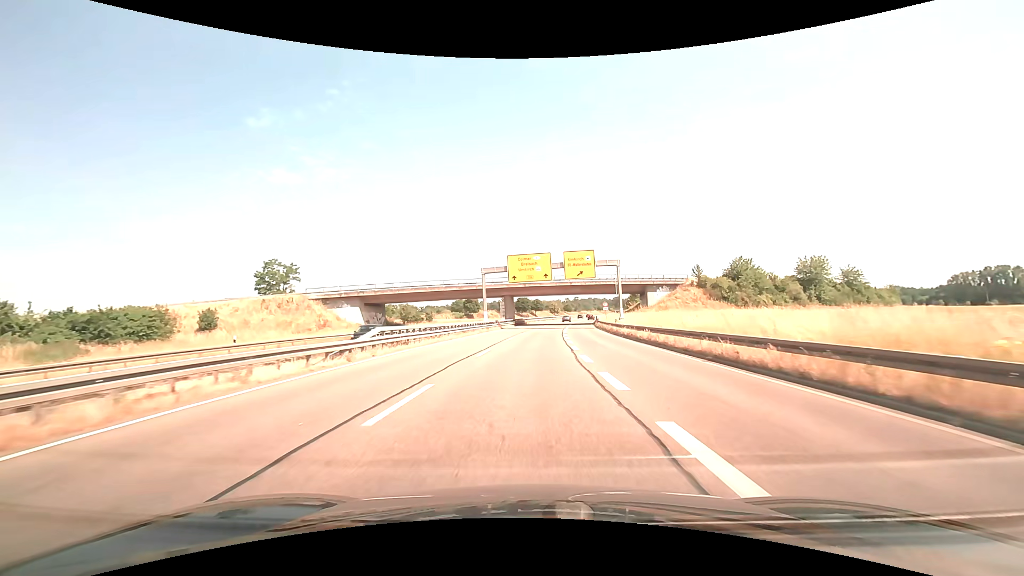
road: trunk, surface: asphalt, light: Day
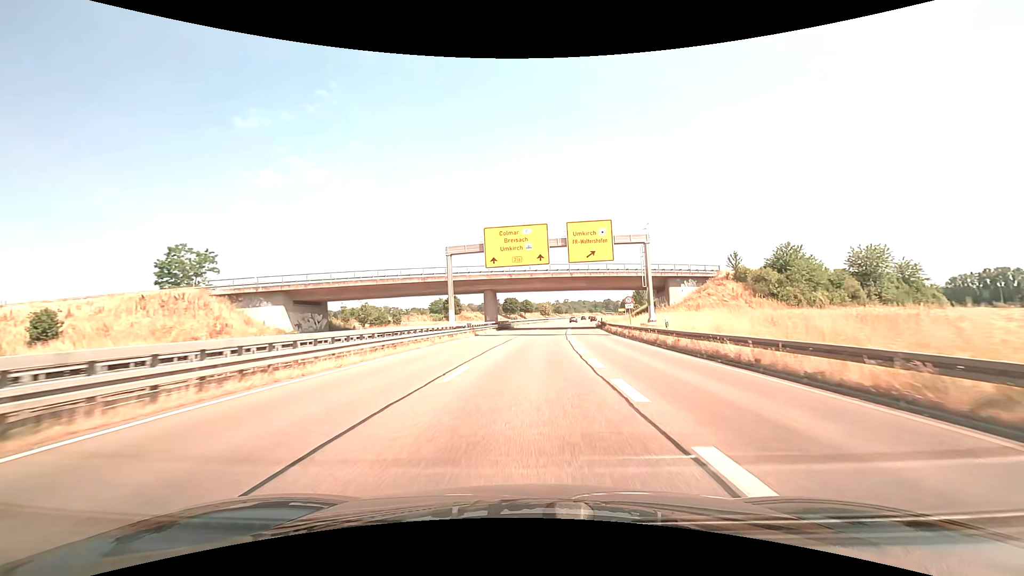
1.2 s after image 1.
(+0.2, +19.3) m; +1°
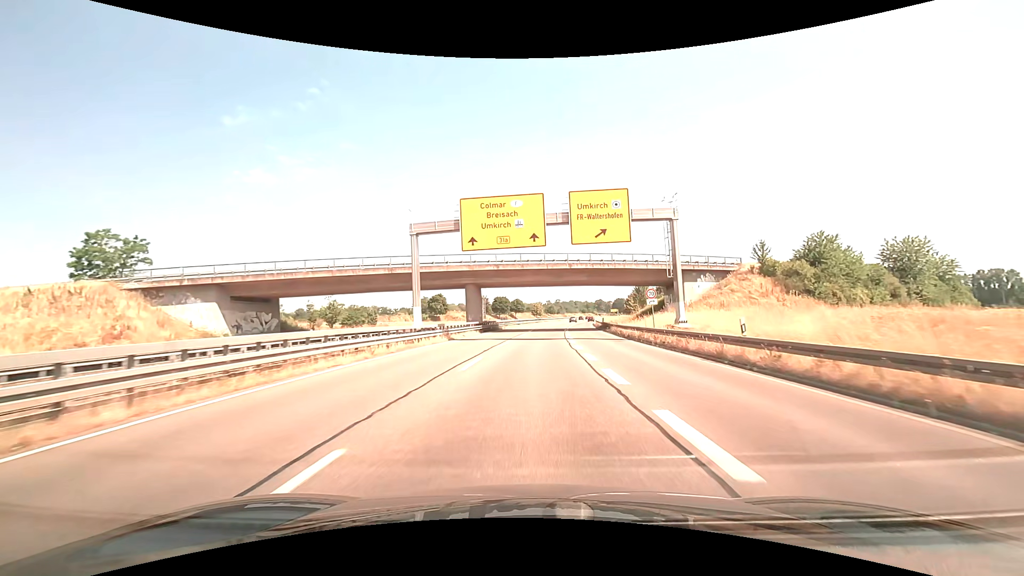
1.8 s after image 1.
(+0.1, +9.9) m; +1°
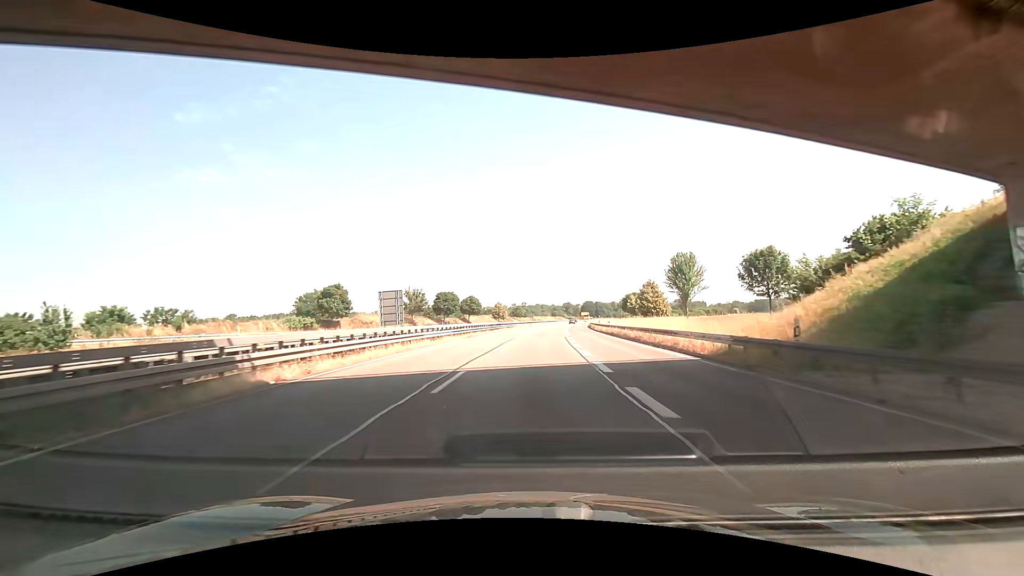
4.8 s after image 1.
(+1.9, +51.8) m; +4°
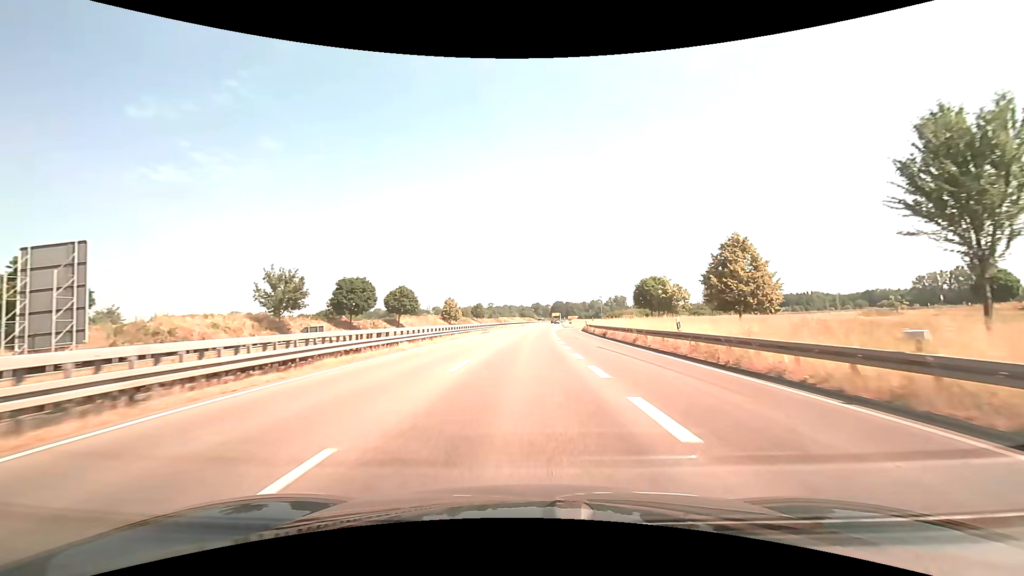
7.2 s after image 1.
(+1.8, +44.3) m; +4°
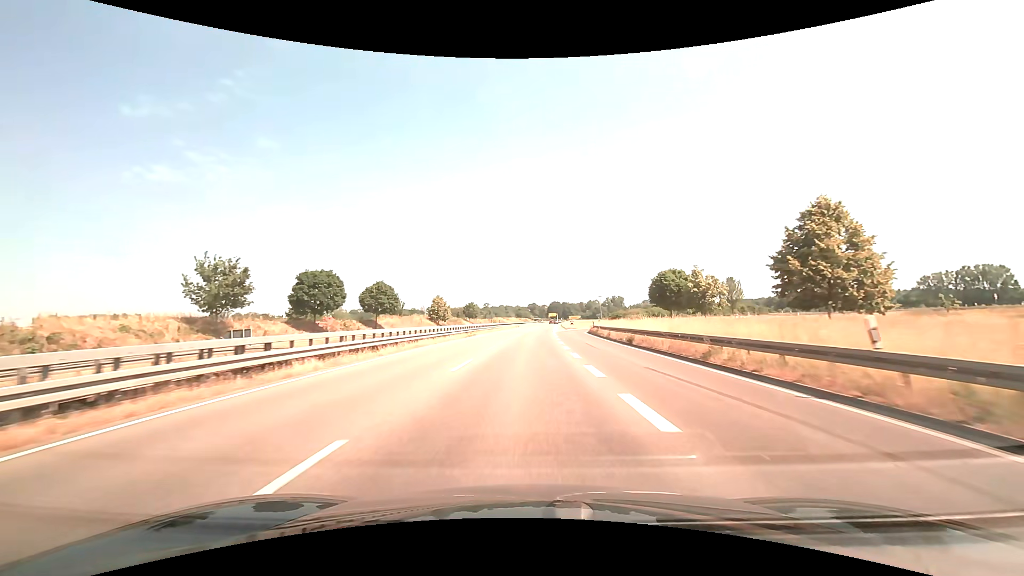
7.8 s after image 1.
(0.0, +11.6) m; 0°
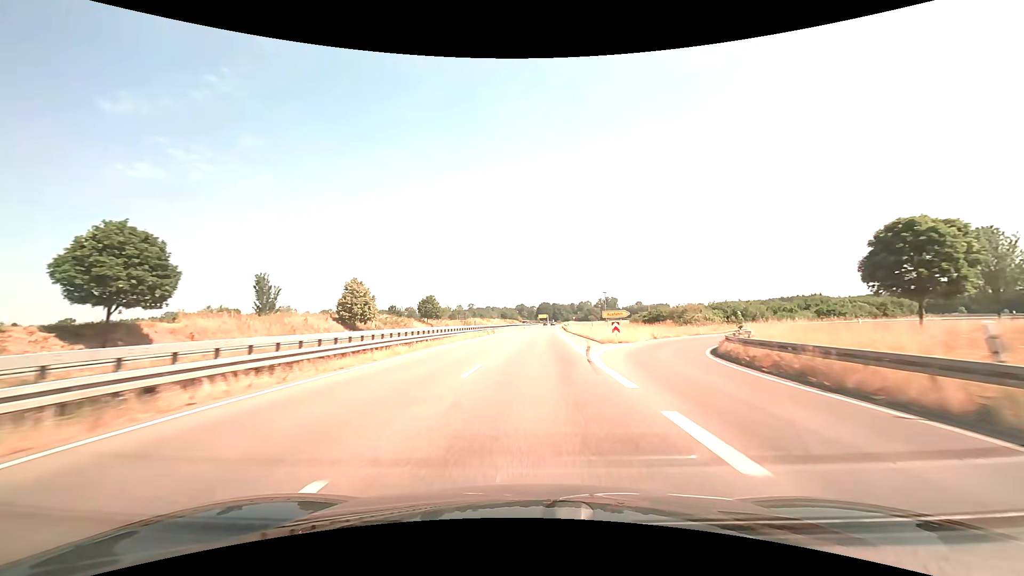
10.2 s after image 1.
(+0.6, +50.2) m; +1°
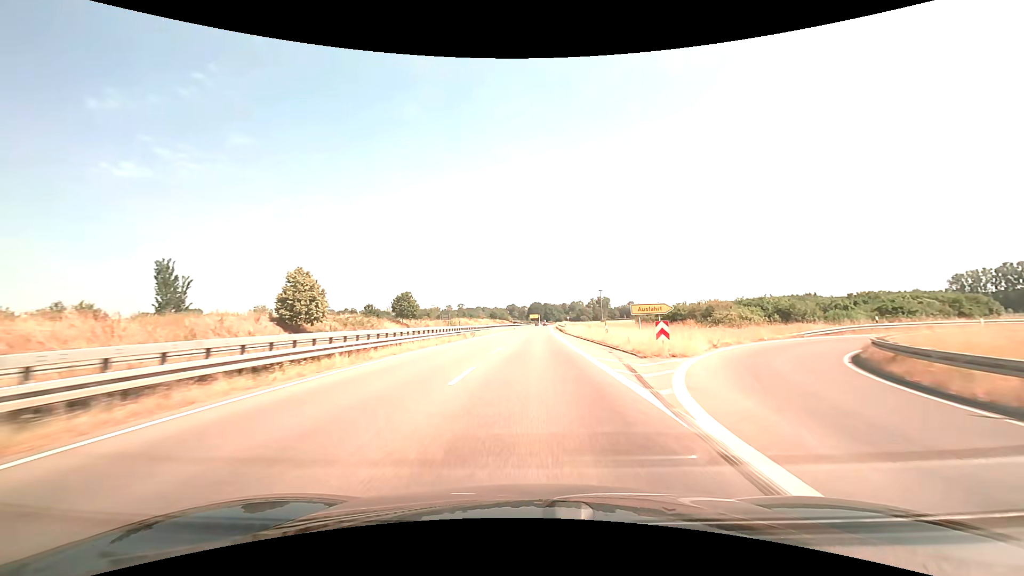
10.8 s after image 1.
(+0.2, +13.6) m; +1°
(0, +10) (0, +20) (0, +30) (+1, +40) (+1, +50) (+1, +60) (+2, +70) (+2, +80) (+2, +90) (+3, +100) m
